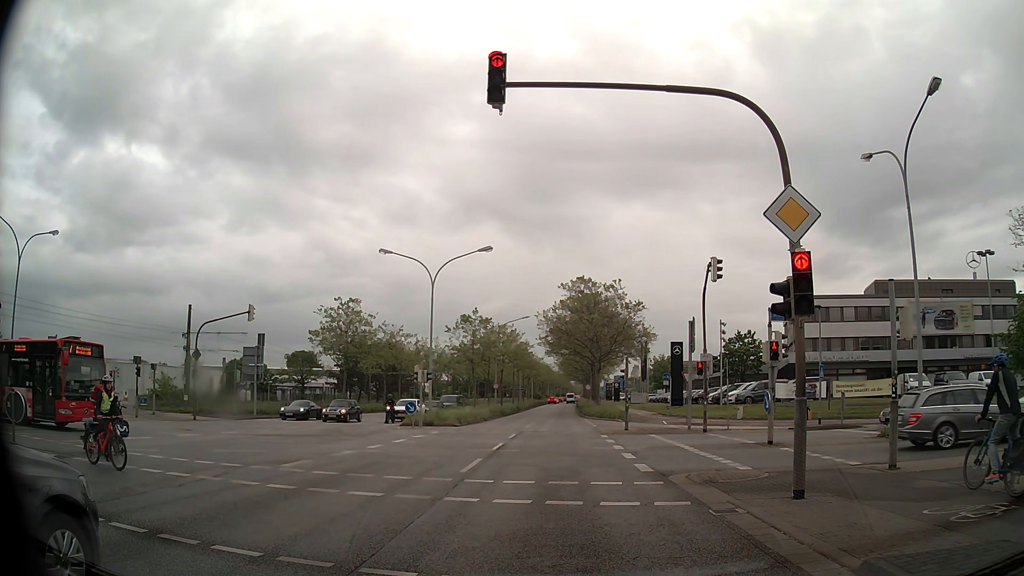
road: primary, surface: asphalt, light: Day
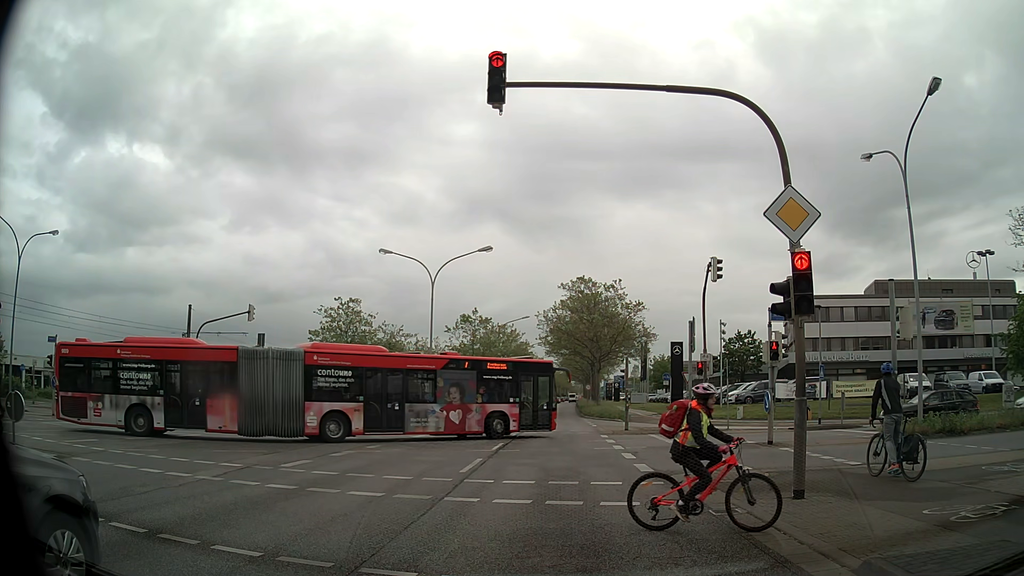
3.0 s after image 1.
(0.0, 0.0) m; 0°
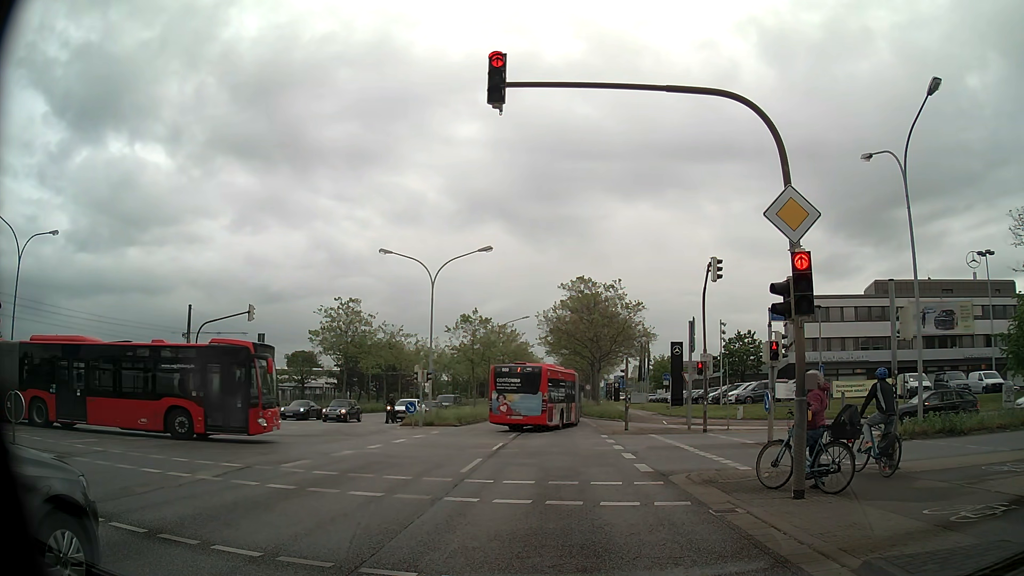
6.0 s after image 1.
(0.0, 0.0) m; 0°
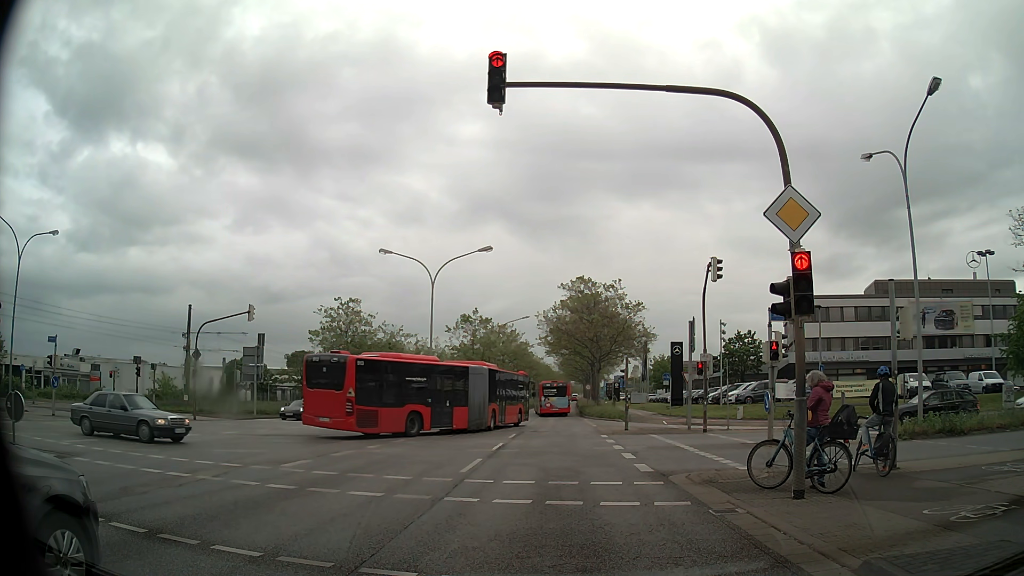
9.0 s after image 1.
(0.0, 0.0) m; 0°
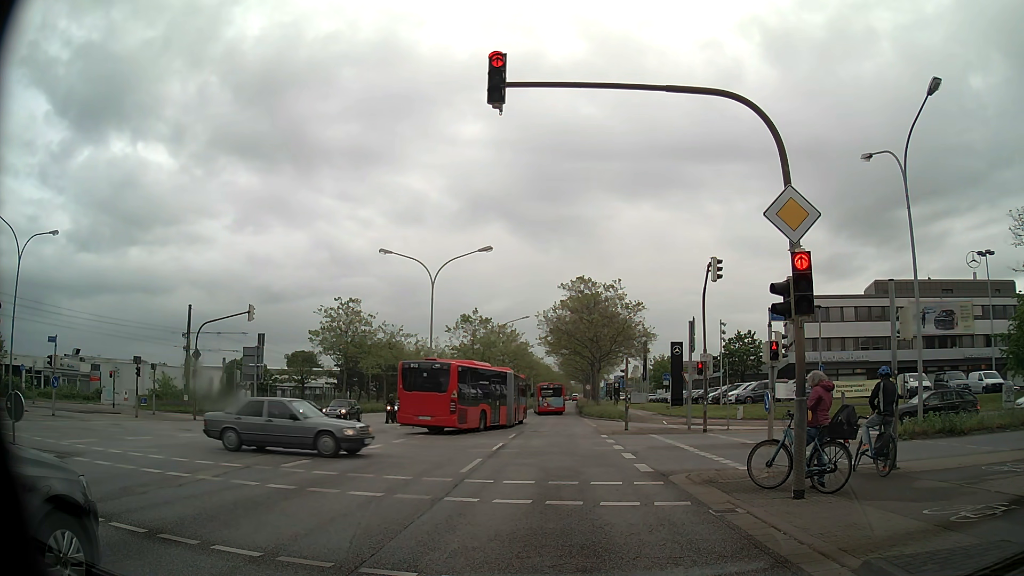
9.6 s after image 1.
(0.0, 0.0) m; 0°
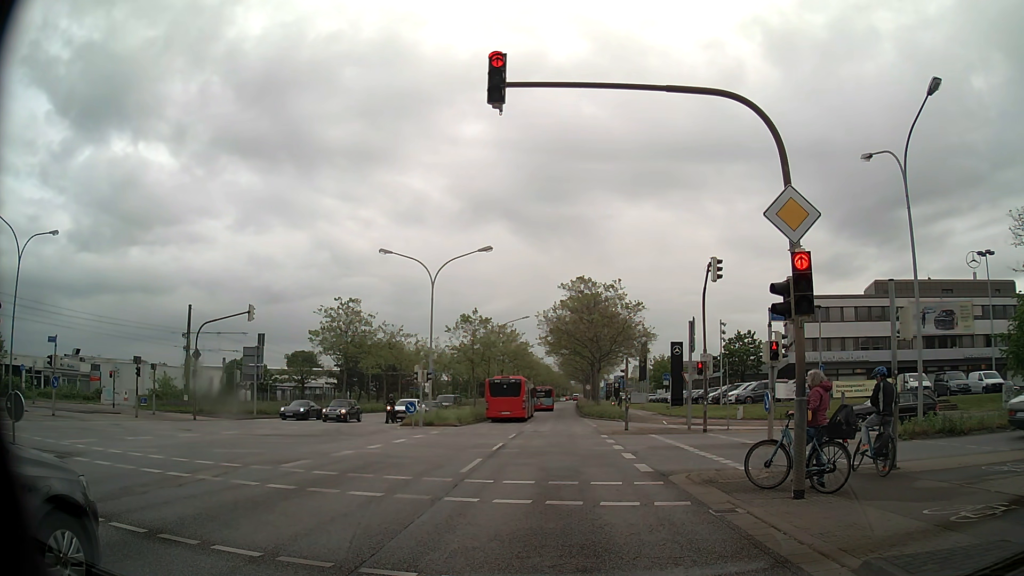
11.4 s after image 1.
(0.0, 0.0) m; 0°
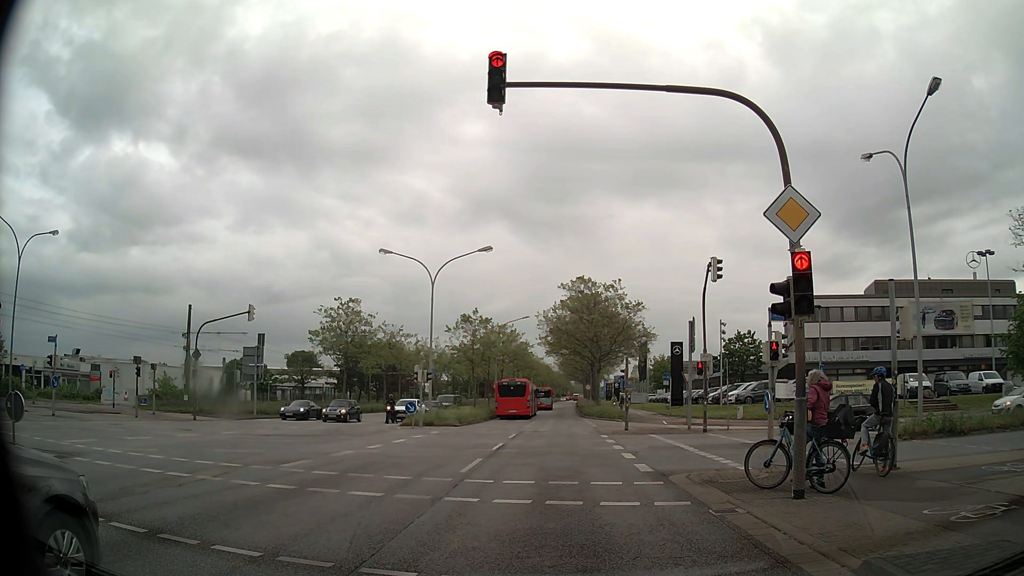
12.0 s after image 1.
(0.0, 0.0) m; 0°
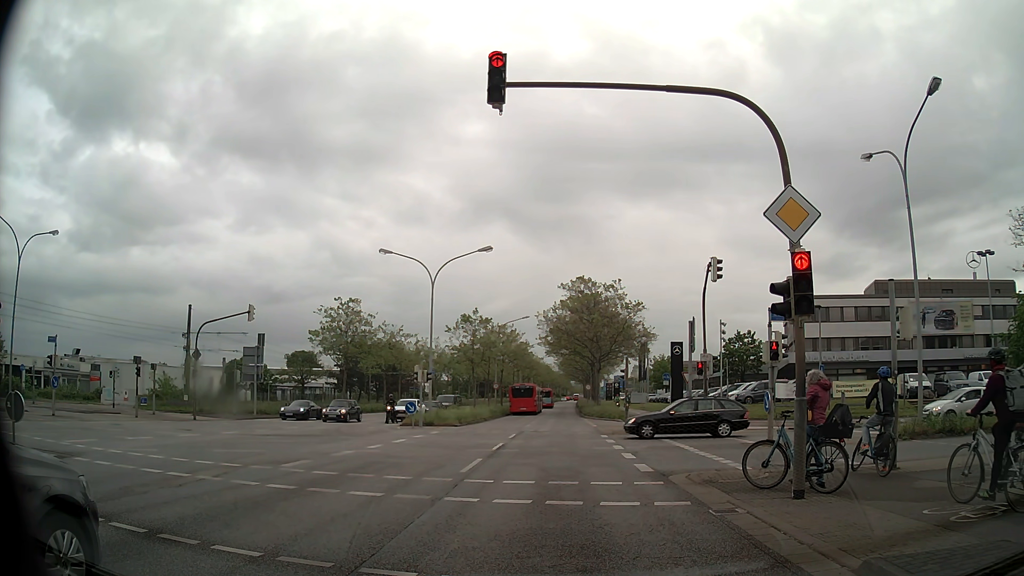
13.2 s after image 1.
(0.0, 0.0) m; 0°
